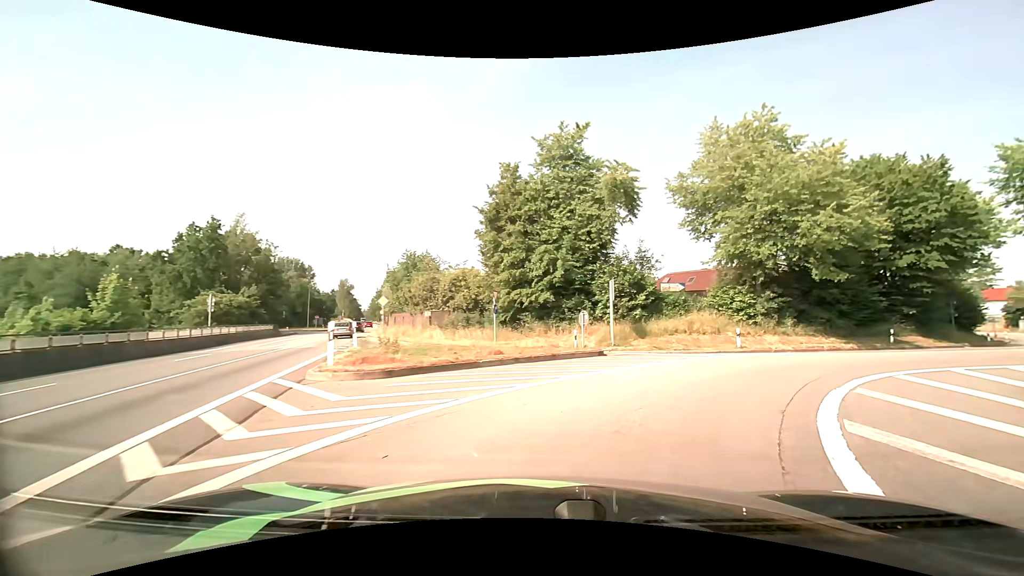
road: primary_link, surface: asphalt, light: Day
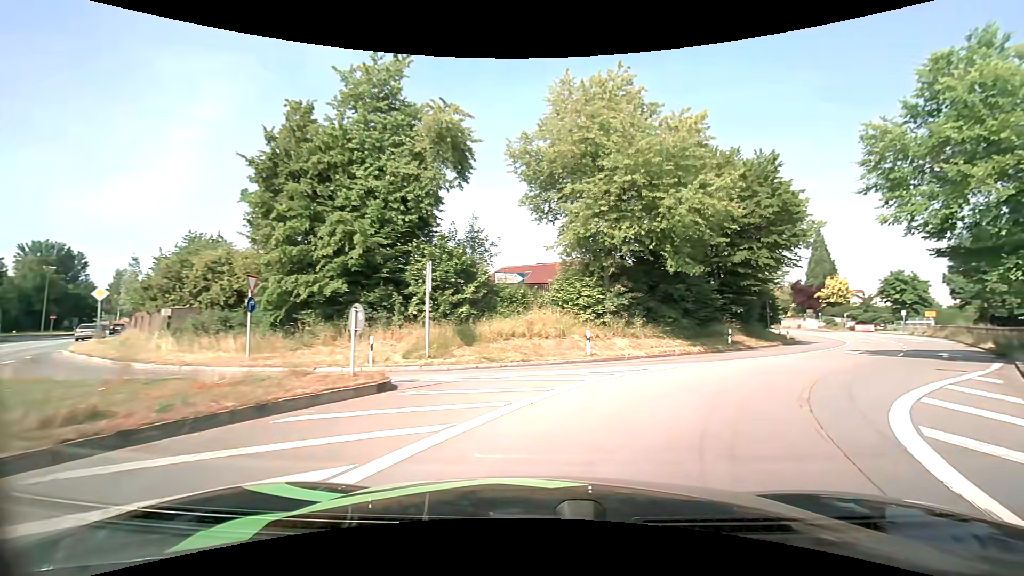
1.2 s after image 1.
(+1.3, +8.2) m; +19°
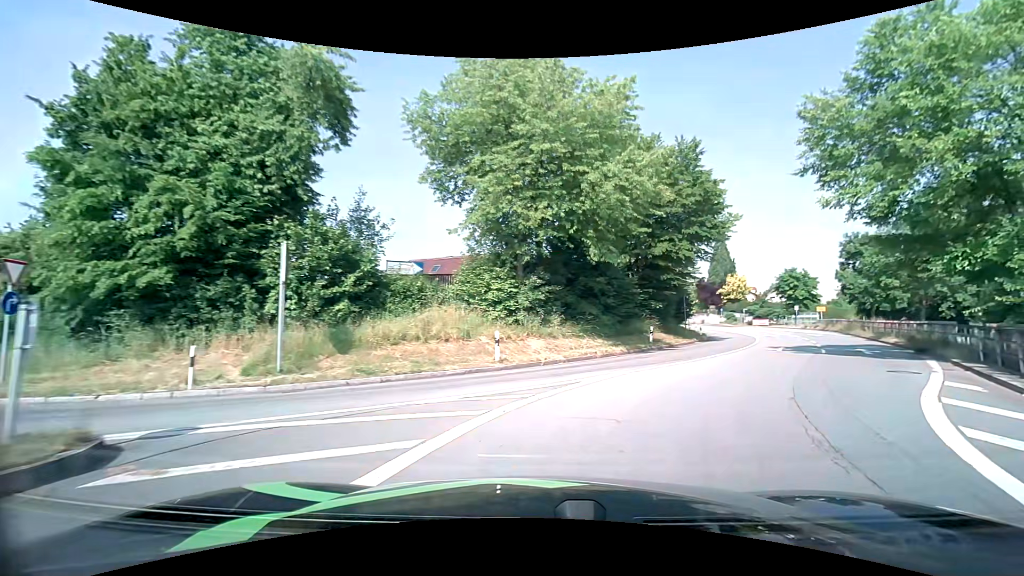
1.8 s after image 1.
(+0.3, +4.1) m; +10°
